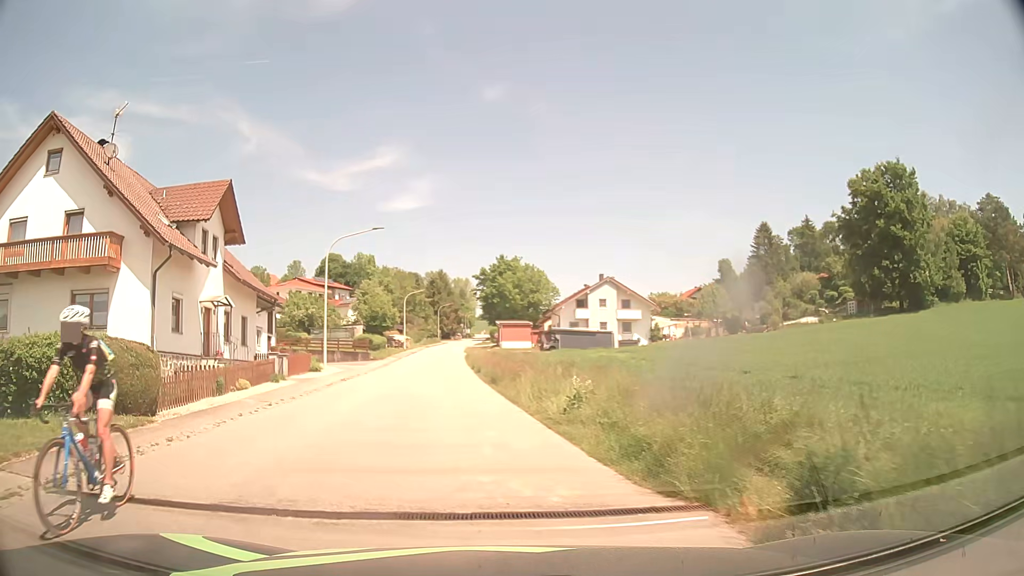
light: Day
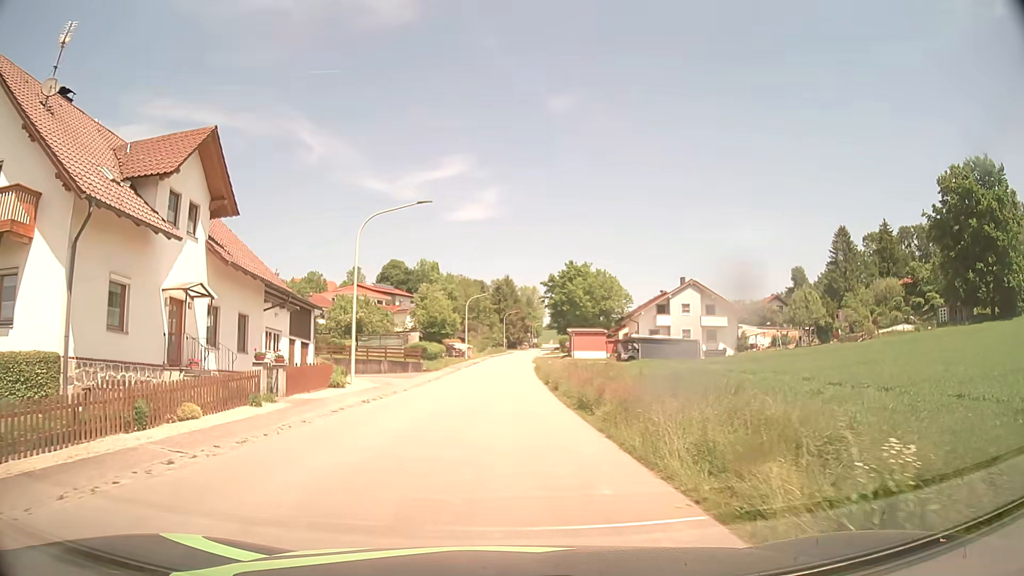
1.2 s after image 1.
(-0.6, +8.7) m; -6°
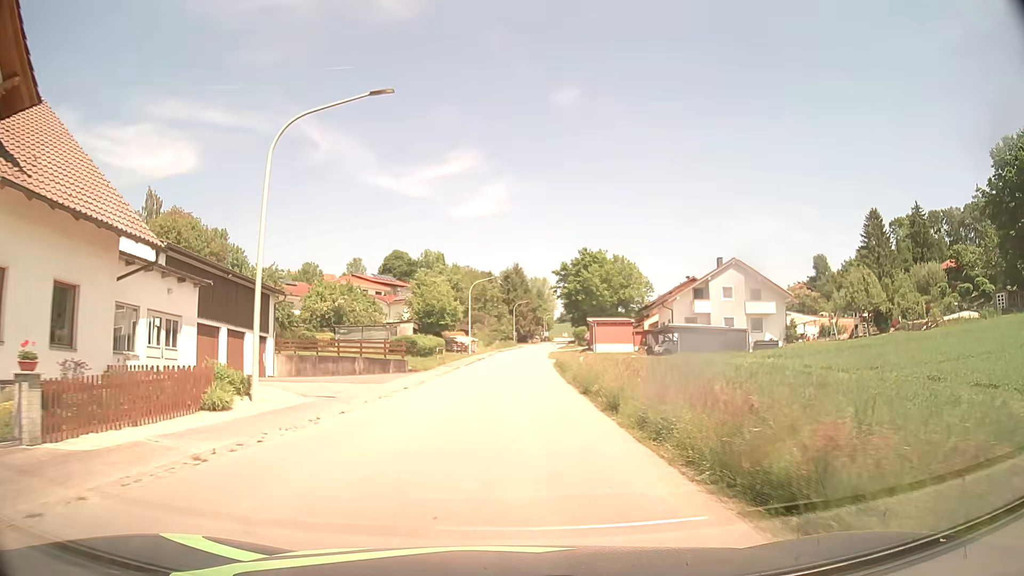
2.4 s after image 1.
(-0.1, +11.9) m; 0°
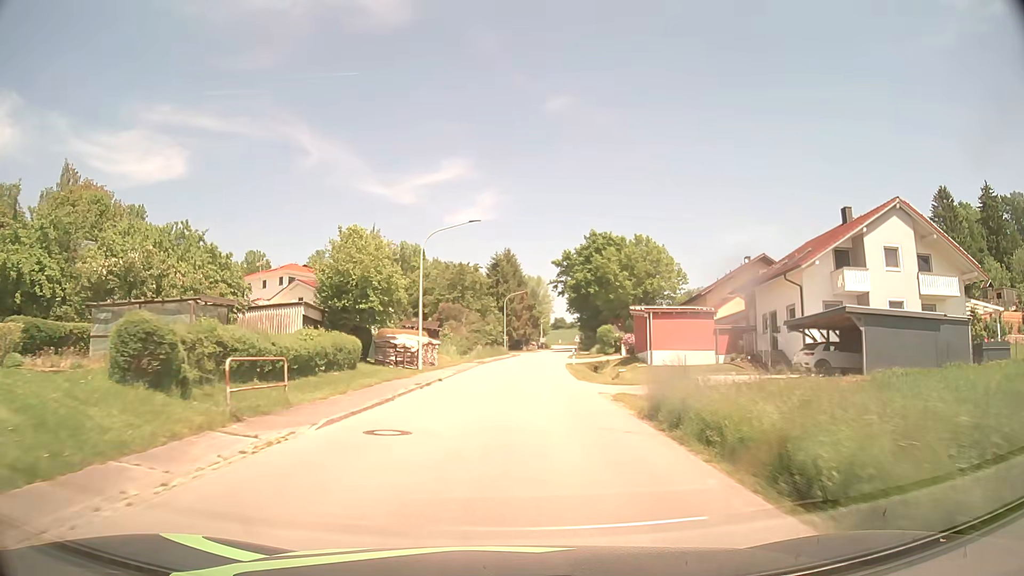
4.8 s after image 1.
(+0.1, +31.2) m; 0°
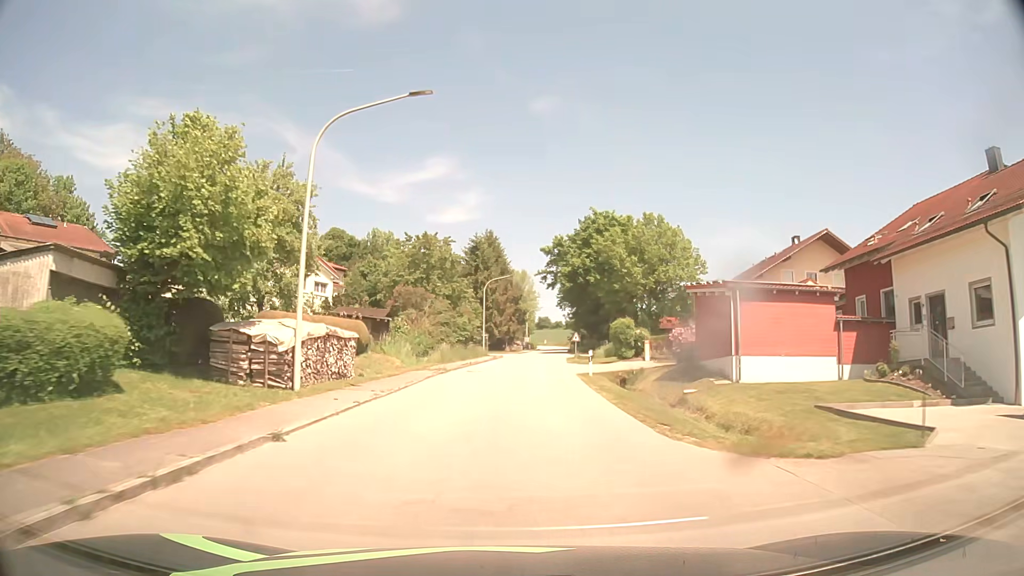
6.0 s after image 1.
(+0.2, +17.5) m; +2°
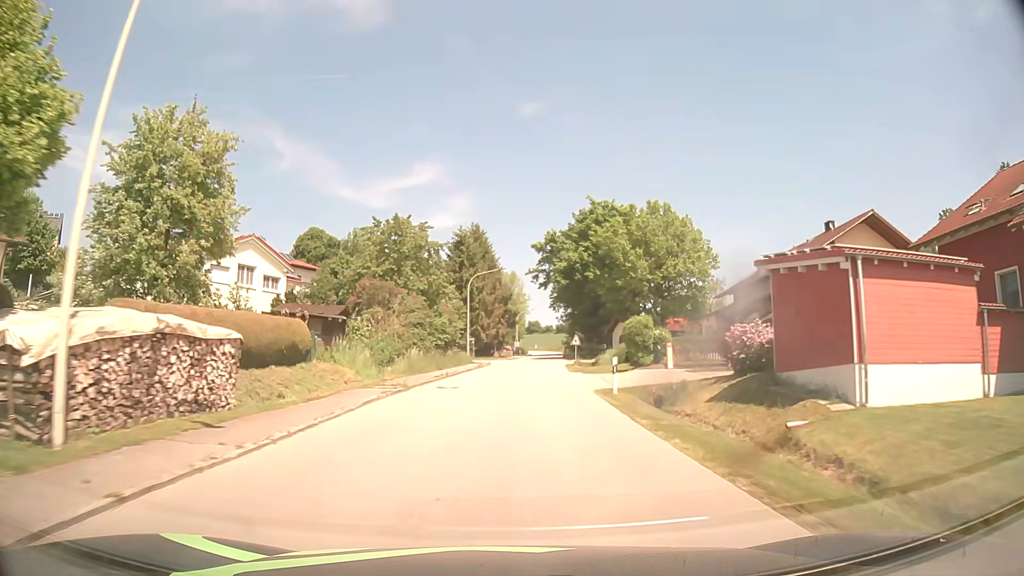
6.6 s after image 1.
(+0.1, +8.9) m; +1°
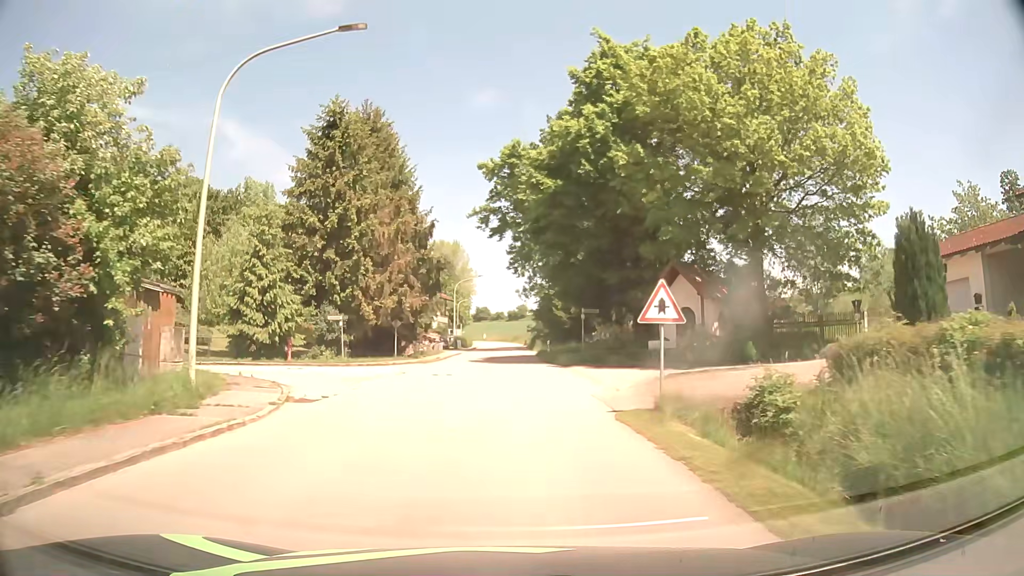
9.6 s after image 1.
(+1.8, +40.7) m; +5°
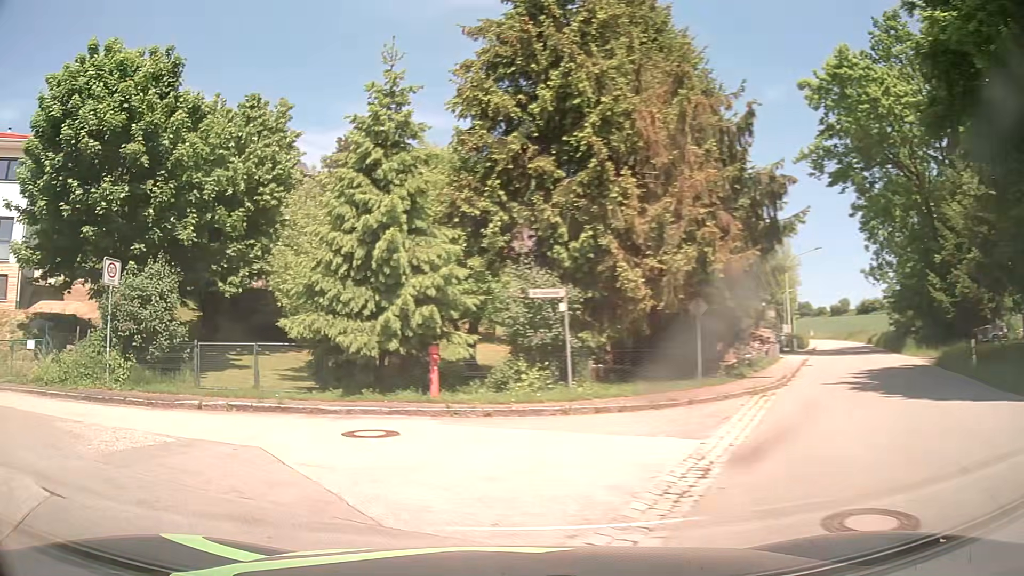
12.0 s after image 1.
(-1.6, +18.4) m; -26°
(-4, +9) (-14, +11) (-23, +10) (-33, +7) (-42, +3) (-51, -2) (-58, -9) (-65, -16) (-72, -23) (-81, -29) m
